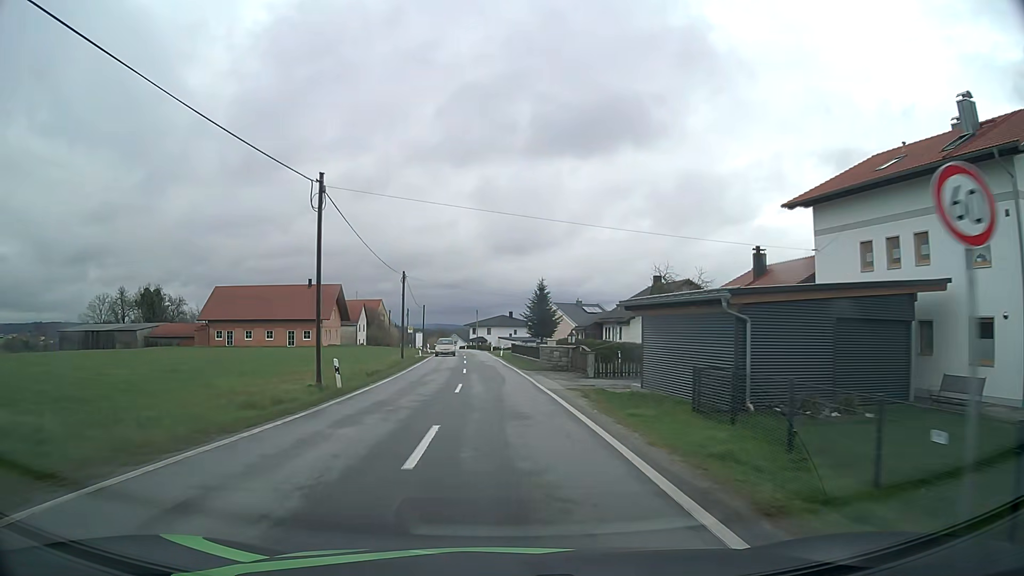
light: Day
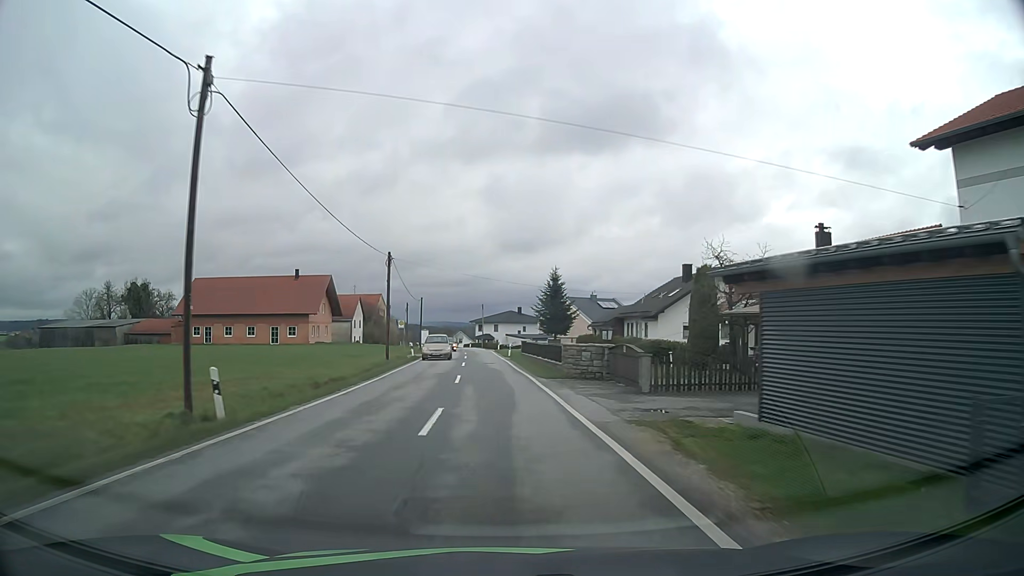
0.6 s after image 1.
(-0.1, +9.4) m; -1°
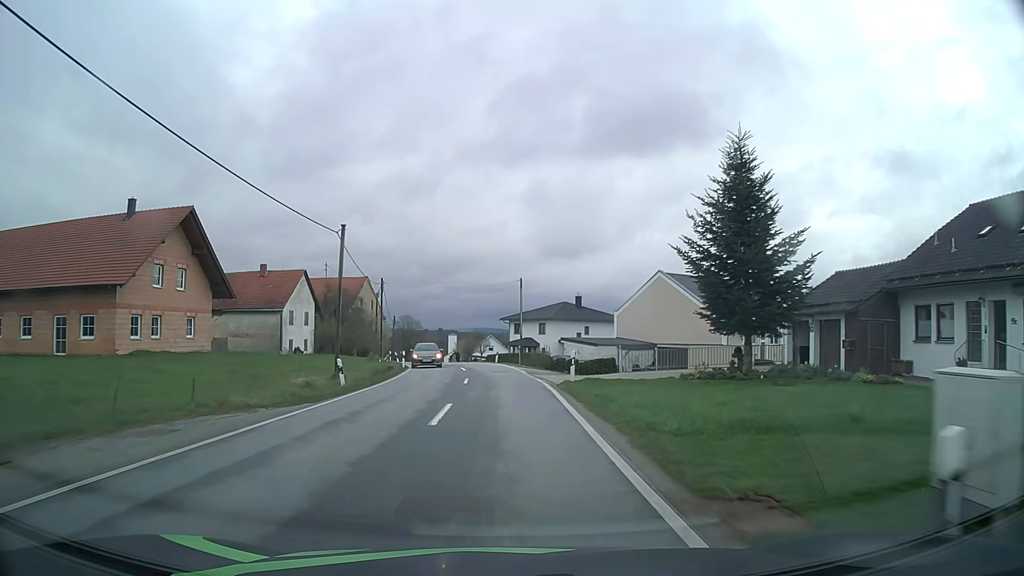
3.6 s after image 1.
(-1.5, +46.8) m; -3°
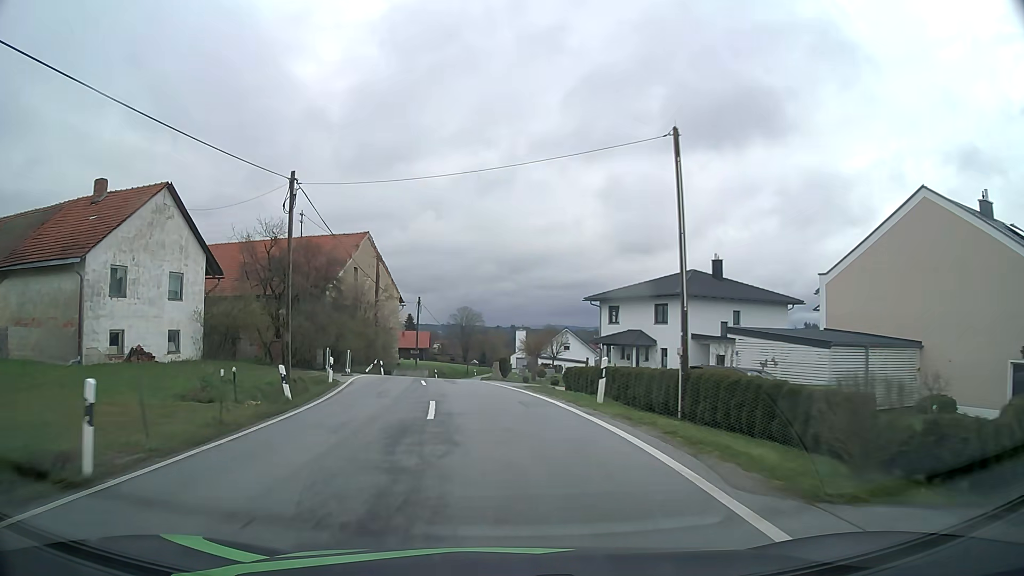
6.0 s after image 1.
(-1.0, +34.8) m; -6°
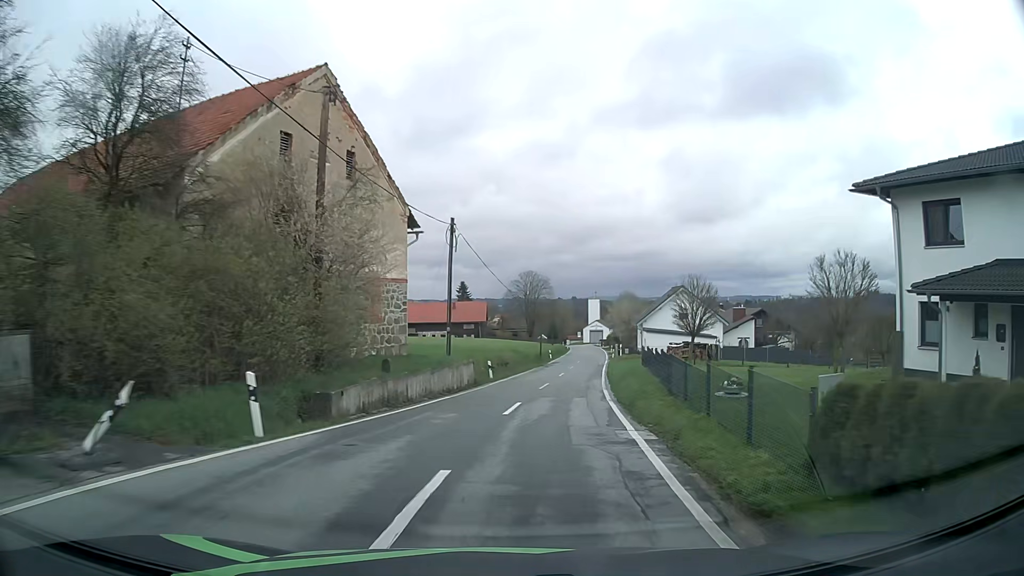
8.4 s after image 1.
(-2.9, +32.4) m; -5°
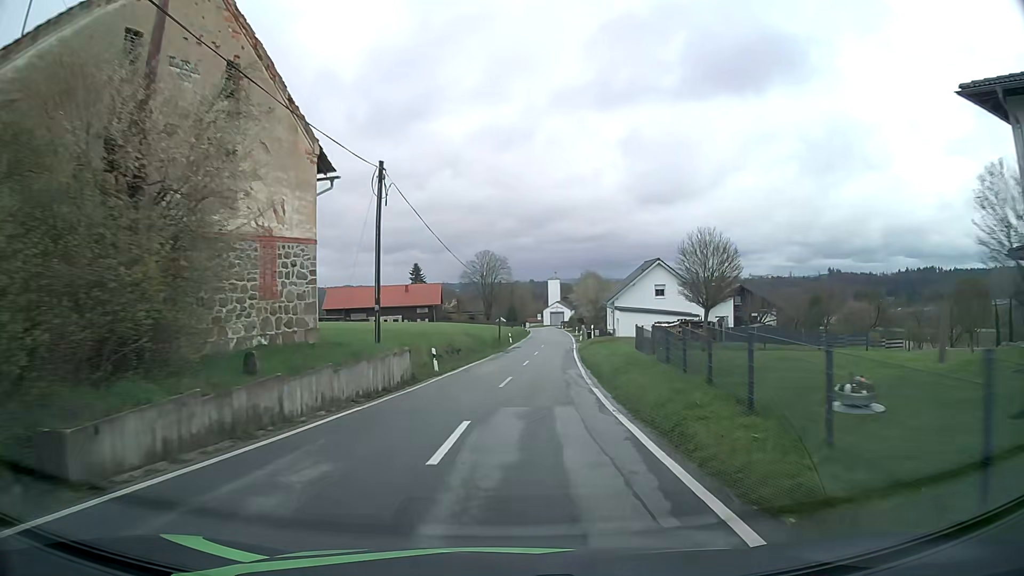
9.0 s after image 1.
(+0.2, +8.0) m; +3°
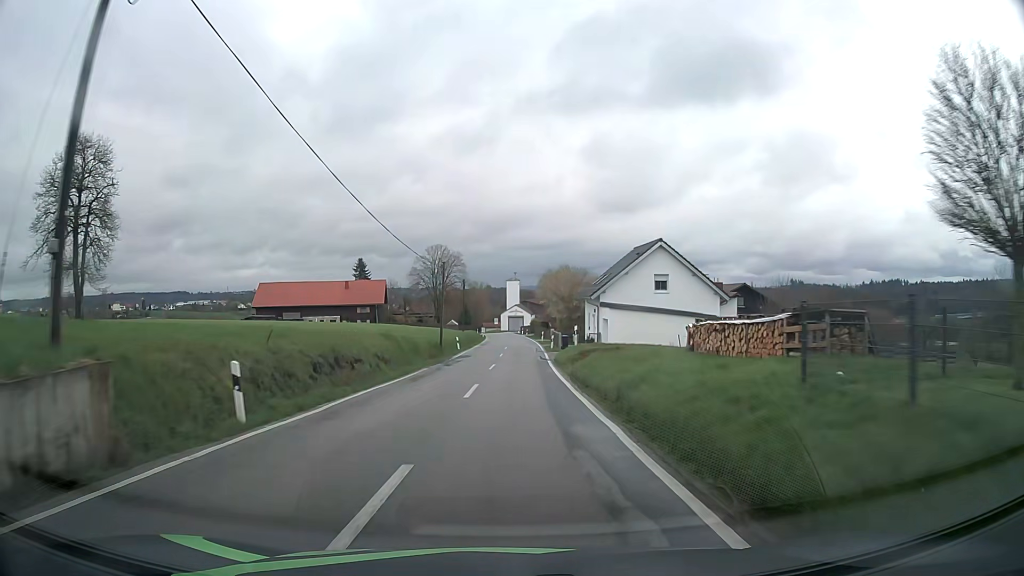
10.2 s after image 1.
(+0.8, +16.6) m; +4°
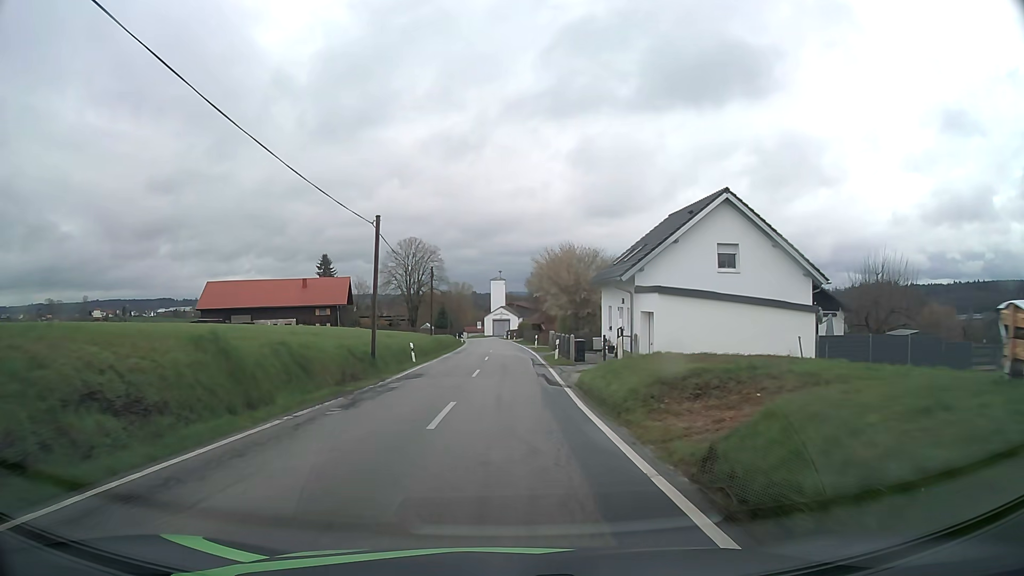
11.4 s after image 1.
(+0.3, +17.2) m; +2°
(0, +10) (0, +20) (0, +30) (0, +40) (0, +50) (0, +60) (-1, +70) (-1, +80) (-1, +90) (-2, +100) m
